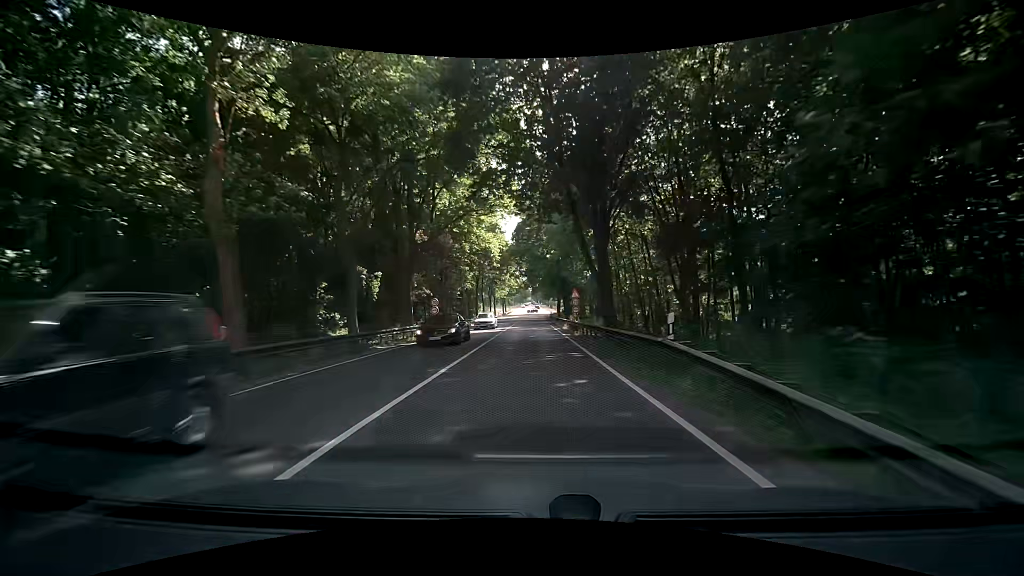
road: primary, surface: asphalt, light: Day
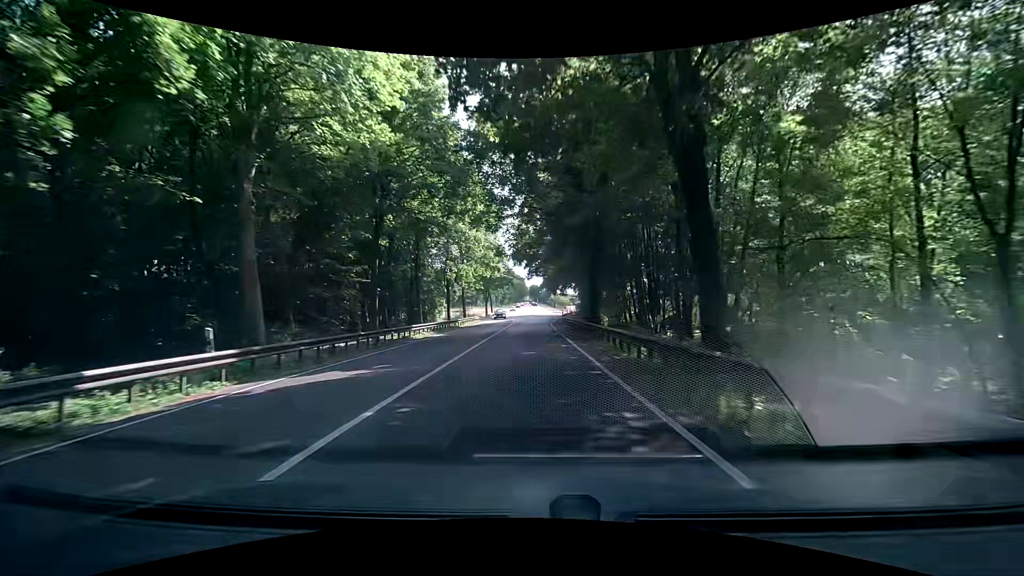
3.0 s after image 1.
(-0.1, +49.1) m; 0°
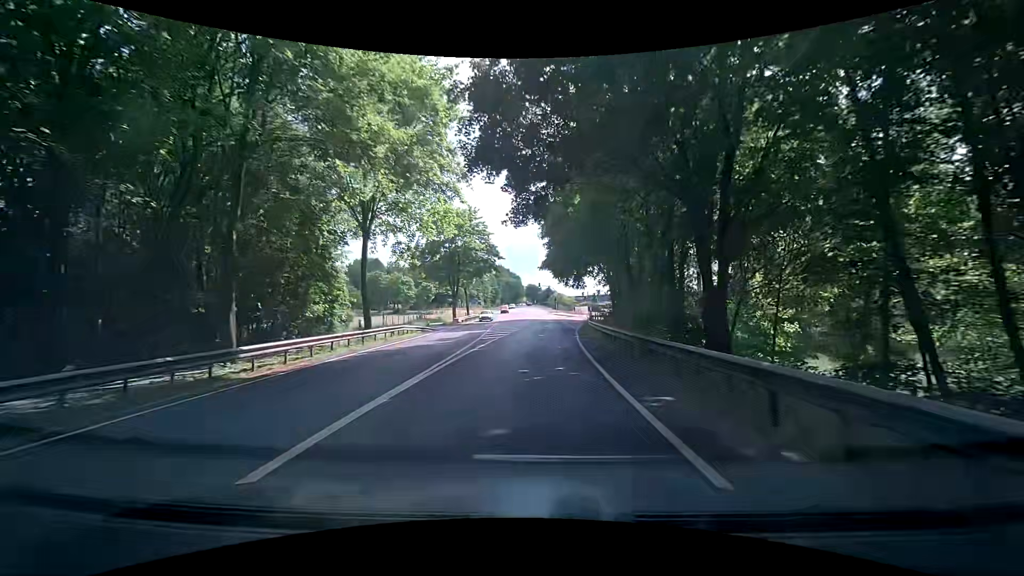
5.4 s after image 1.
(+0.2, +38.0) m; -1°
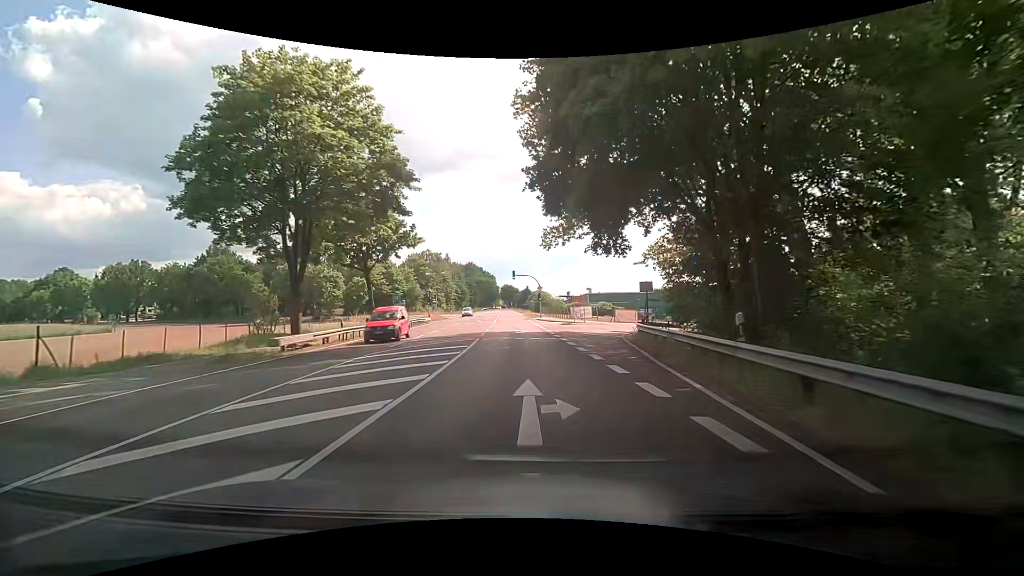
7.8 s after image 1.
(+1.6, +37.5) m; +4°
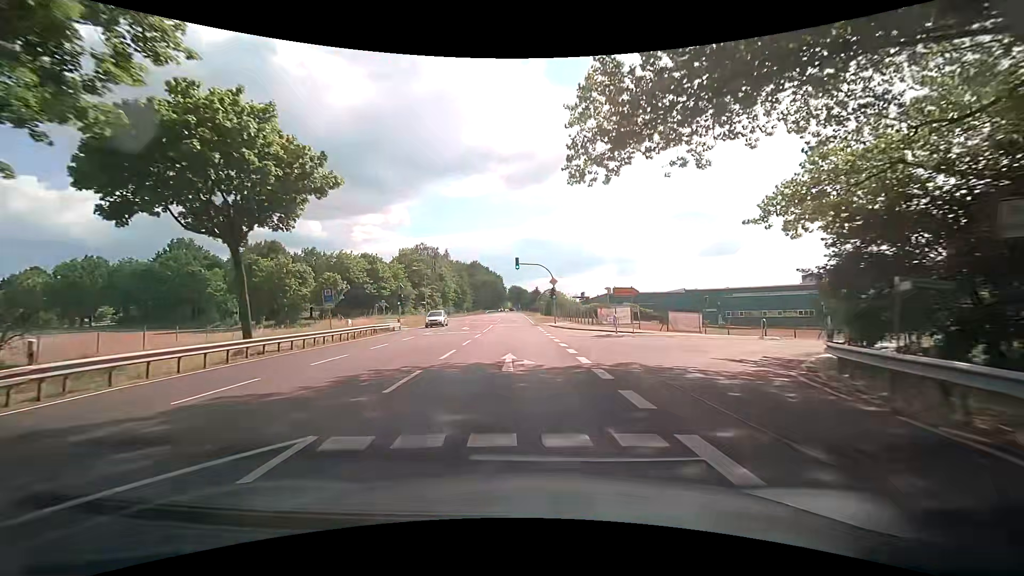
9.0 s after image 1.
(-0.2, +18.9) m; -1°
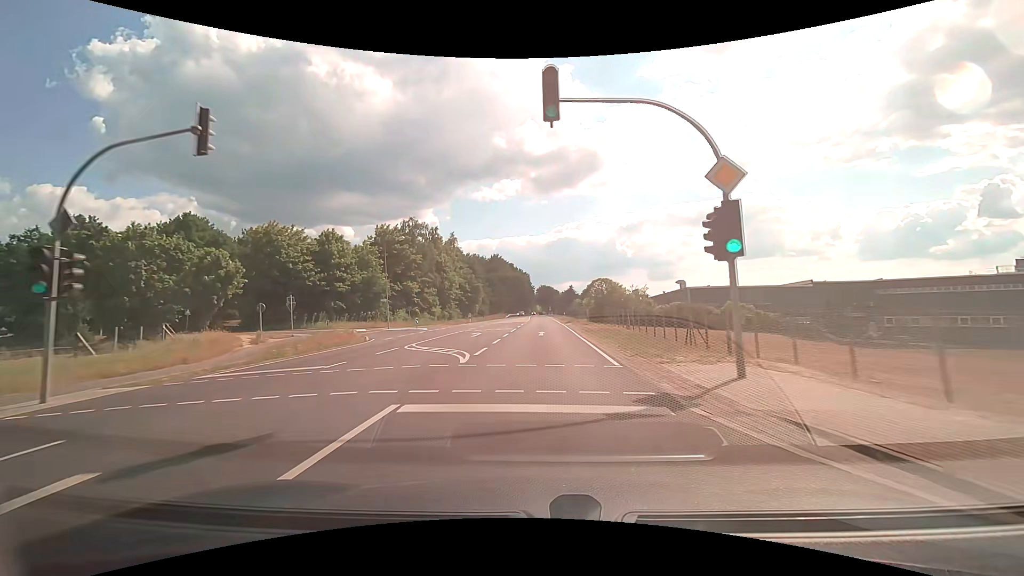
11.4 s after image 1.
(-1.4, +38.1) m; -3°
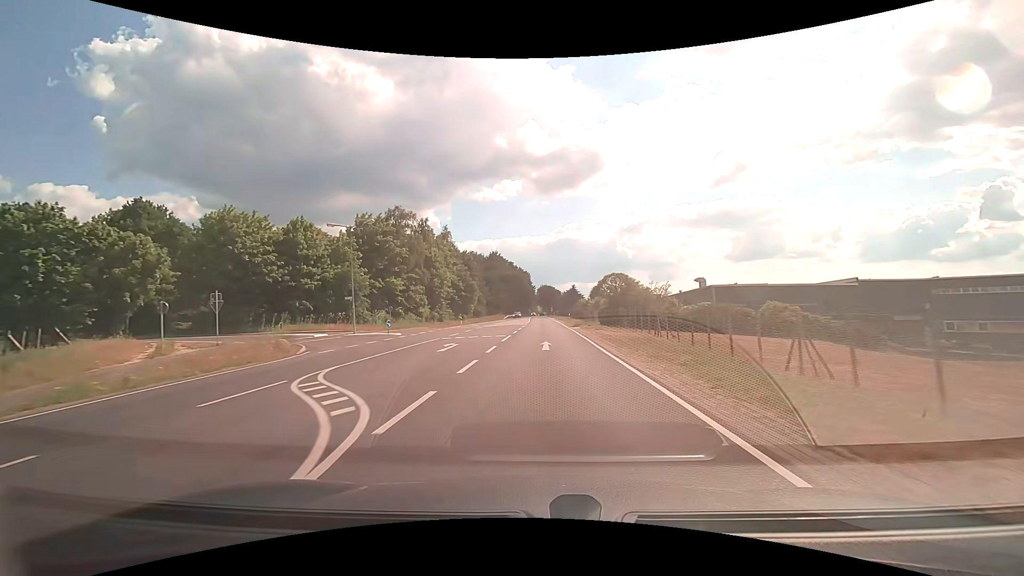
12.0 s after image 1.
(-0.1, +9.6) m; 0°
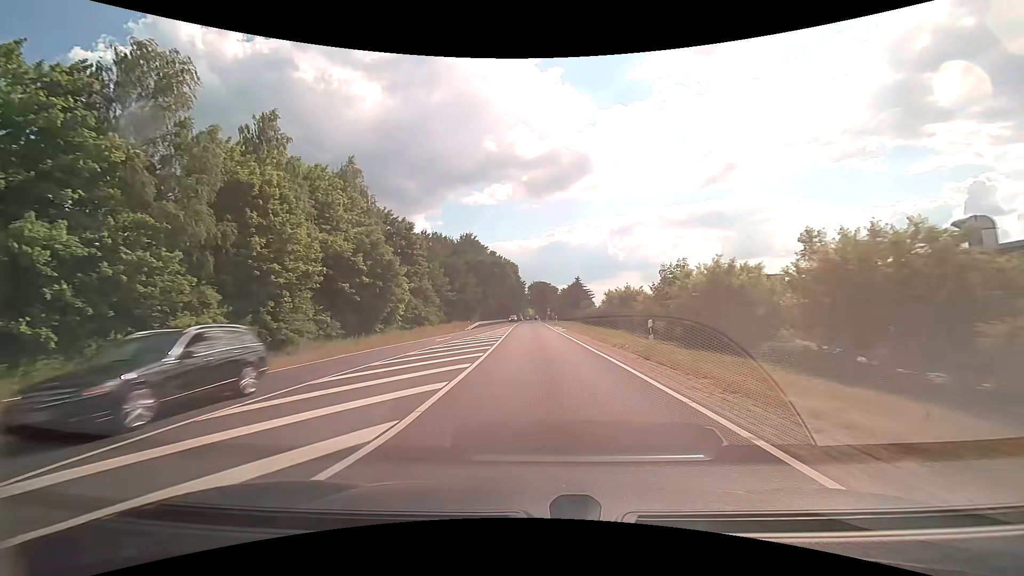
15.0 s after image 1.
(+0.6, +48.9) m; +1°
(0, +10) (0, +20) (0, +30) (0, +40) (0, +50) (0, +60) (0, +70) (0, +80) (0, +90) (0, +100) m
